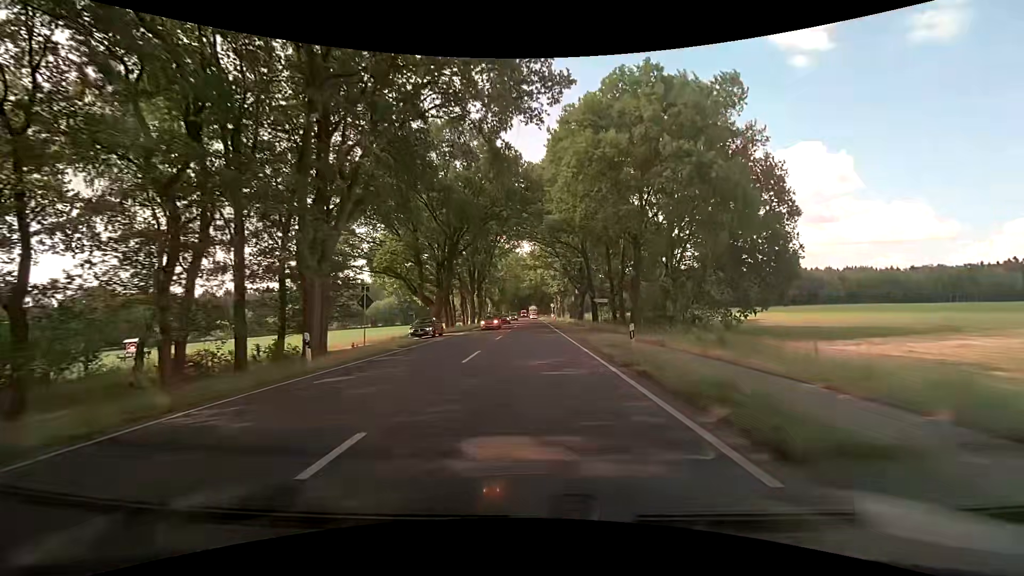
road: primary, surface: asphalt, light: Day
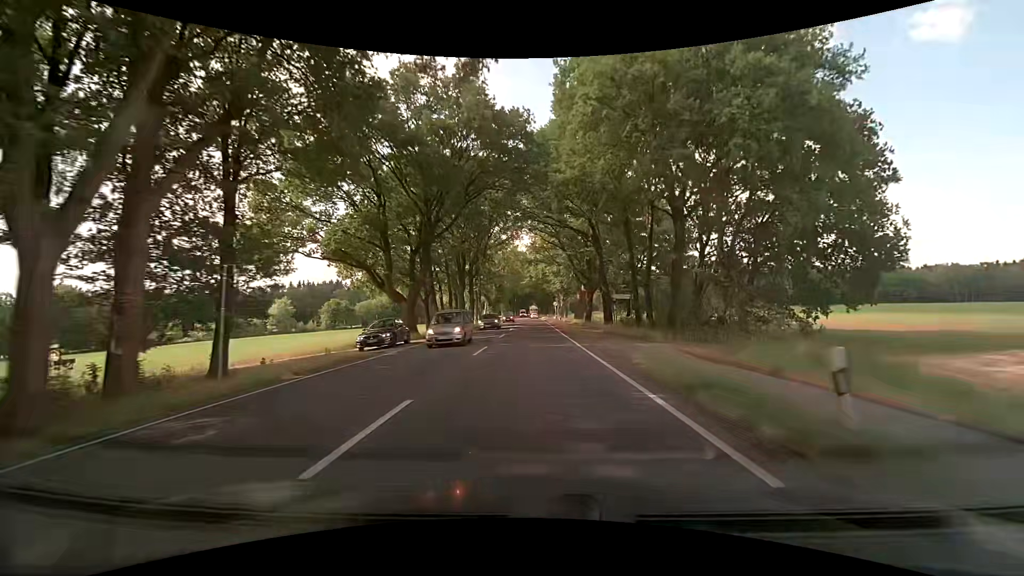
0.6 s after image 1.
(0.0, +10.1) m; 0°
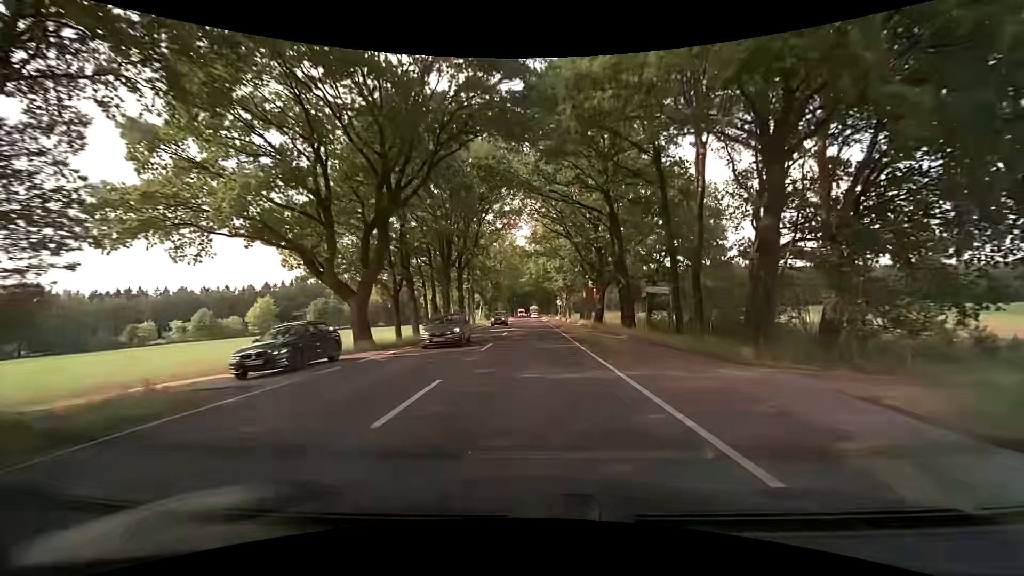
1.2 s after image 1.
(0.0, +10.1) m; 0°
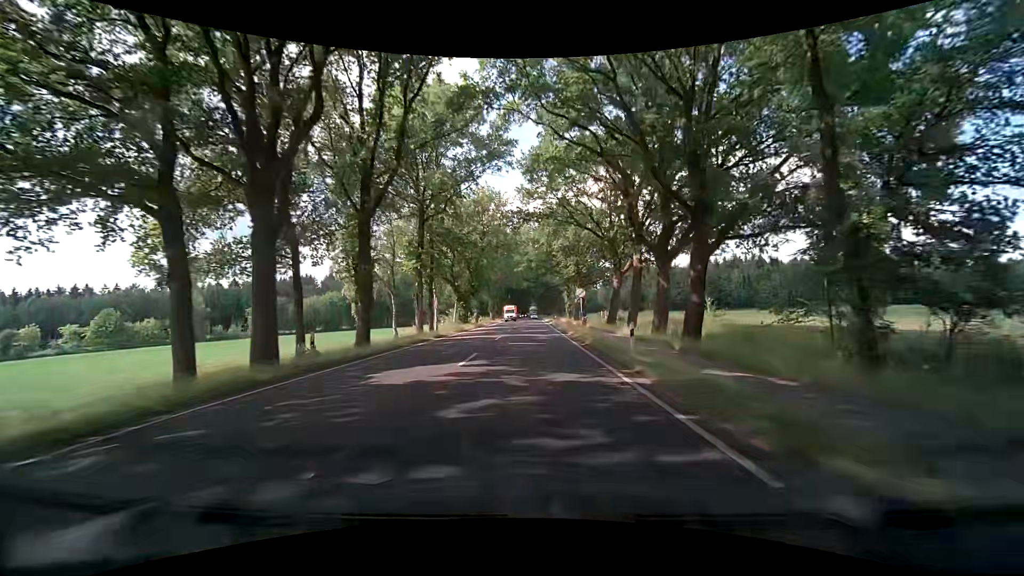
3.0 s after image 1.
(0.0, +30.5) m; 0°
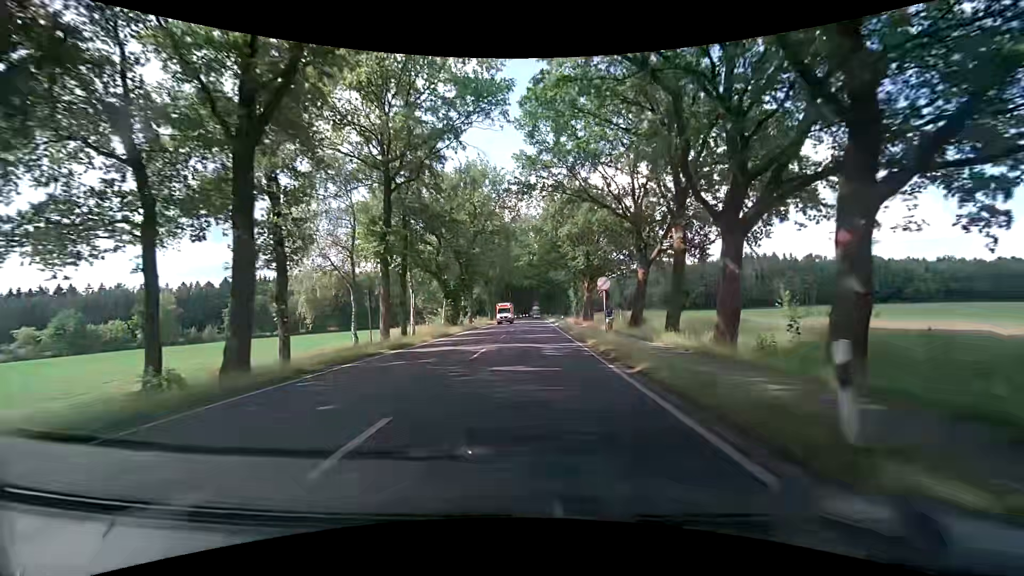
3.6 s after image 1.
(0.0, +10.2) m; -1°
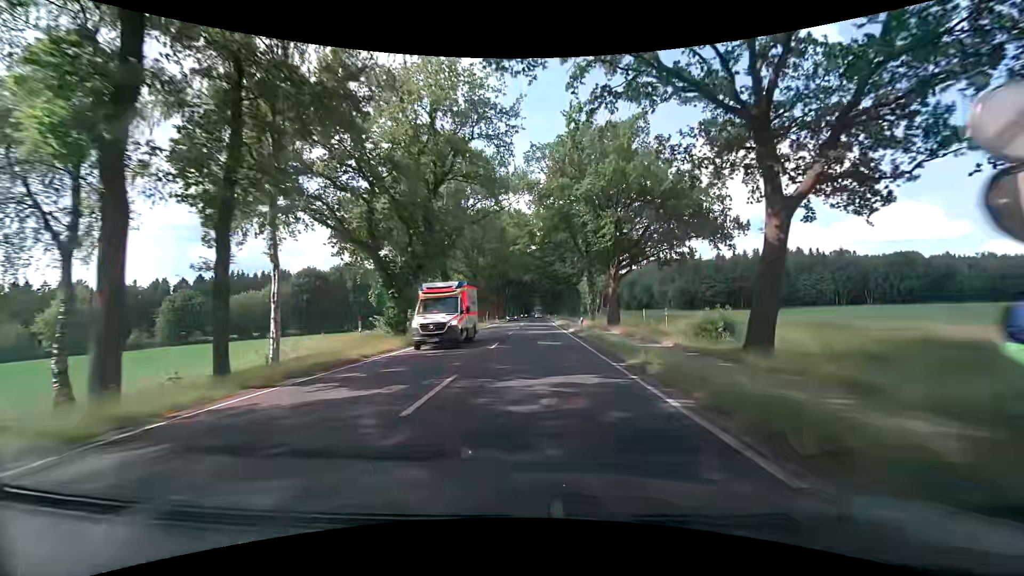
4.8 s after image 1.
(+0.1, +20.5) m; 0°
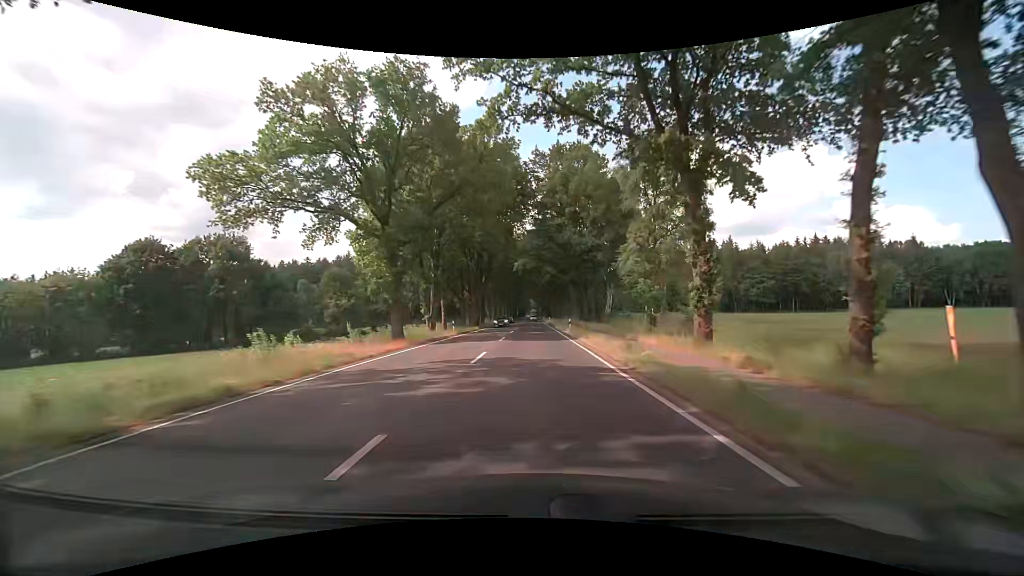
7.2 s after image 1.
(+0.3, +42.3) m; +1°
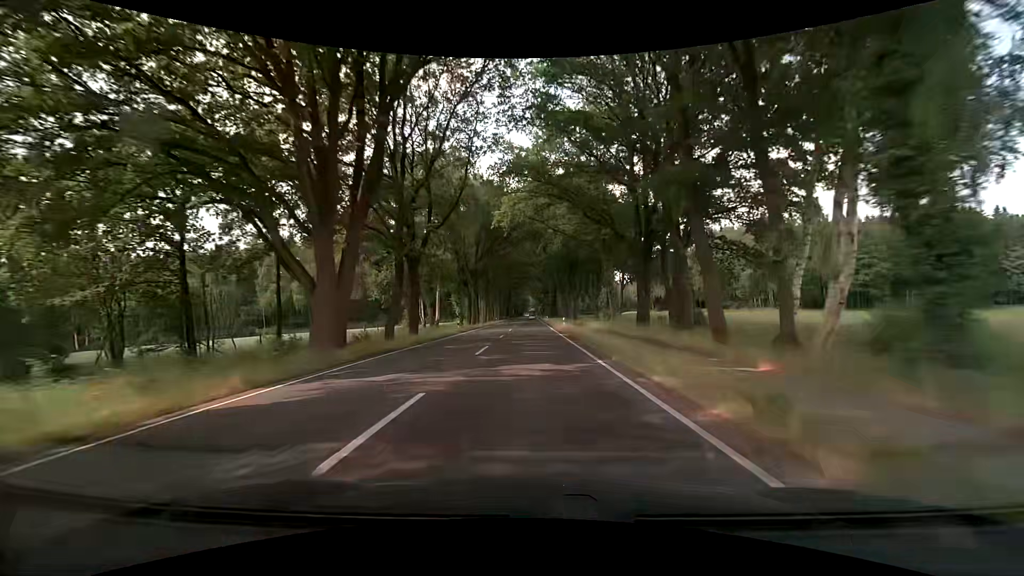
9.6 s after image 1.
(0.0, +46.8) m; 0°
(0, +10) (0, +20) (0, +30) (0, +40) (0, +50) (0, +60) (0, +70) (-1, +80) (0, +90) (0, +100) m
